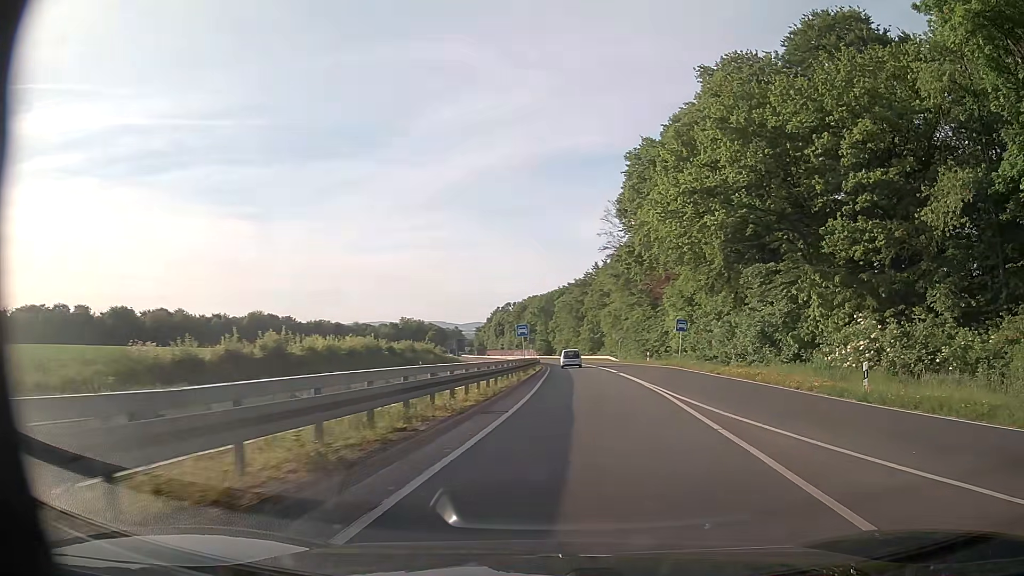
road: trunk_link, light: Day
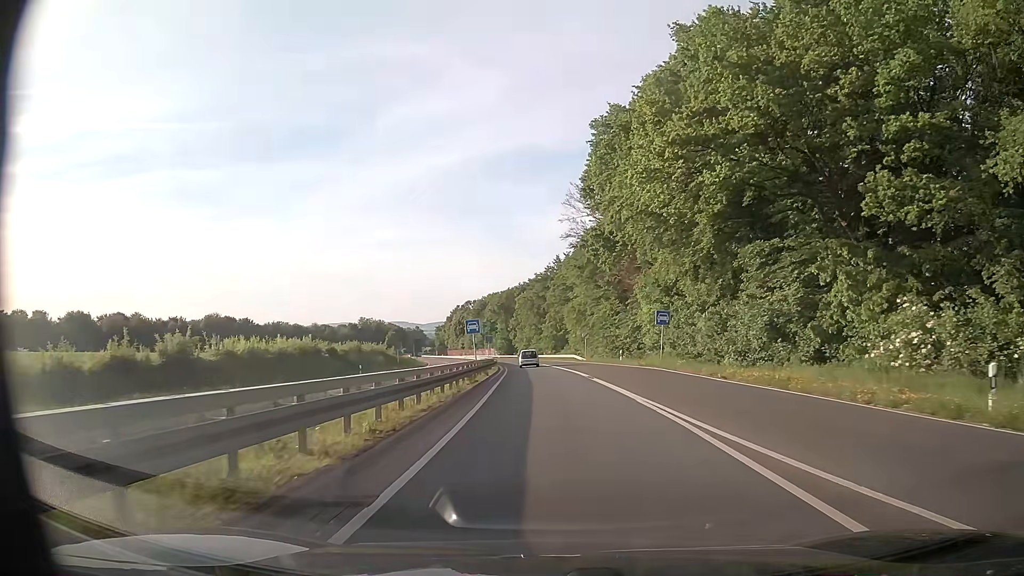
(+0.4, +7.9) m; +4°
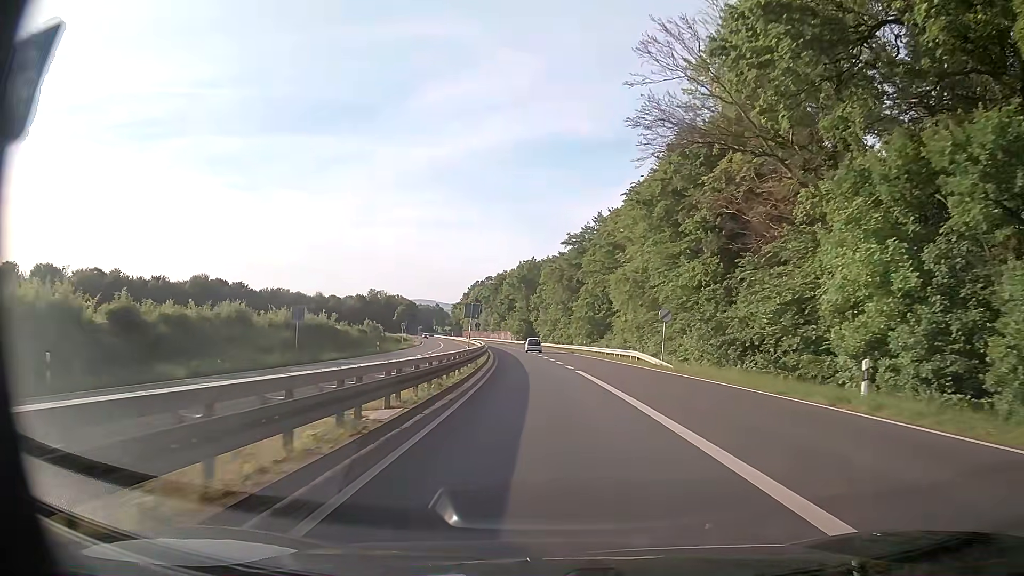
(-0.7, +37.8) m; -2°
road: trunk
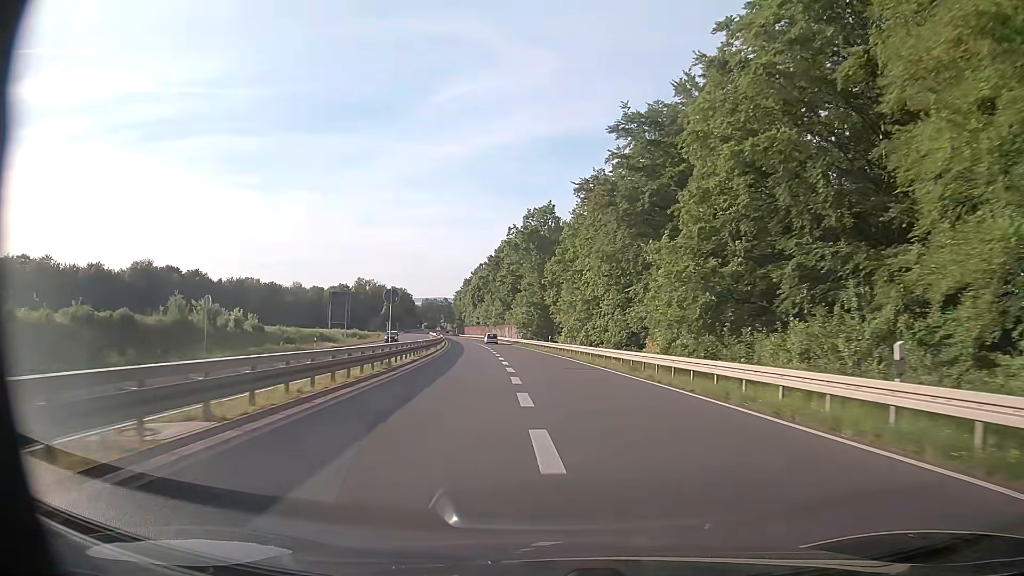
(-0.6, +57.1) m; -1°
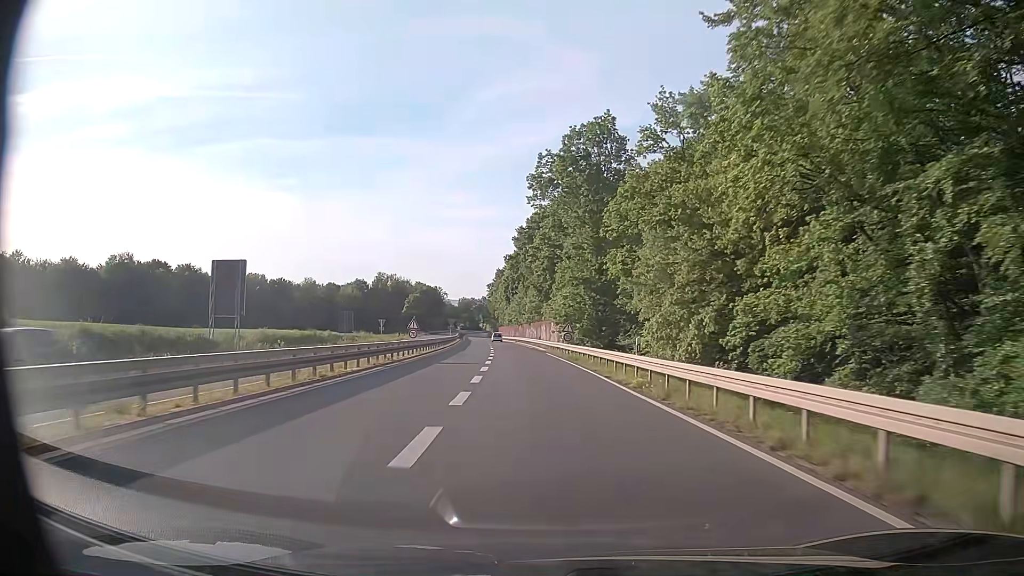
(-1.0, +36.2) m; -4°
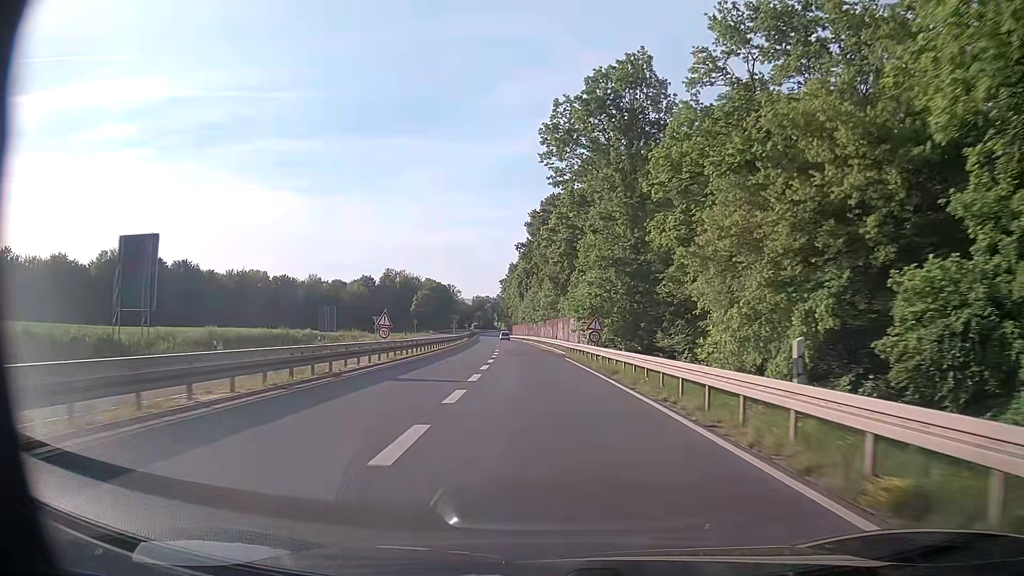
(-0.1, +12.1) m; -1°
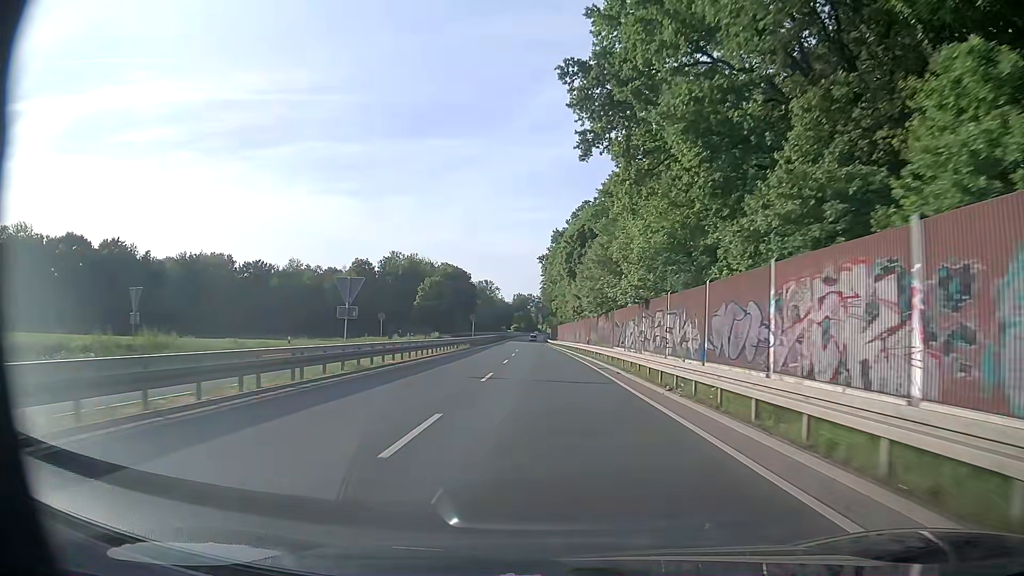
(-2.8, +60.4) m; -4°
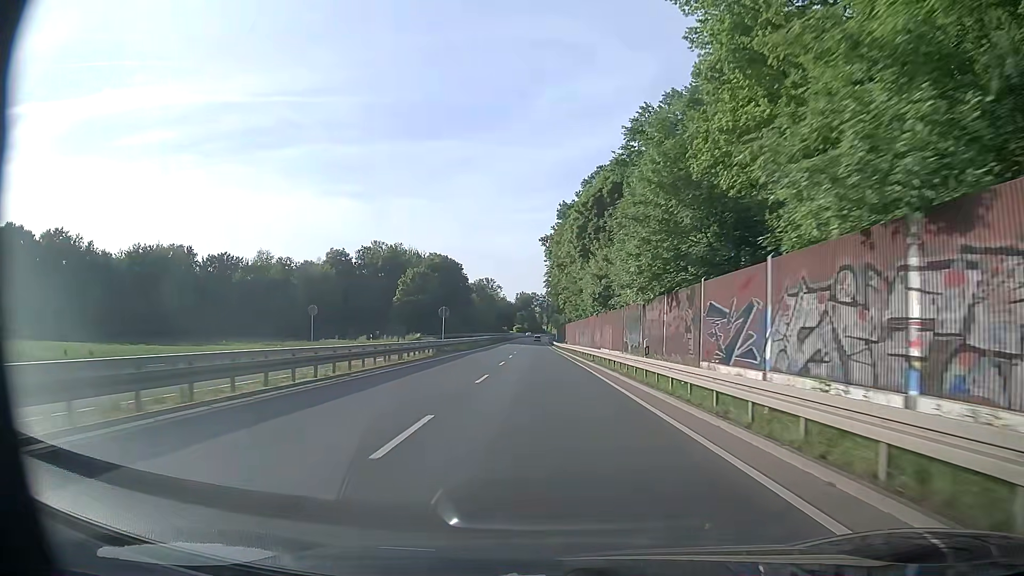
(0.0, +24.3) m; 0°
(0, +10) (0, +20) (0, +30) (-1, +40) (-1, +50) (-1, +60) (-1, +70) (-2, +80) (-2, +90) (-2, +100) m
